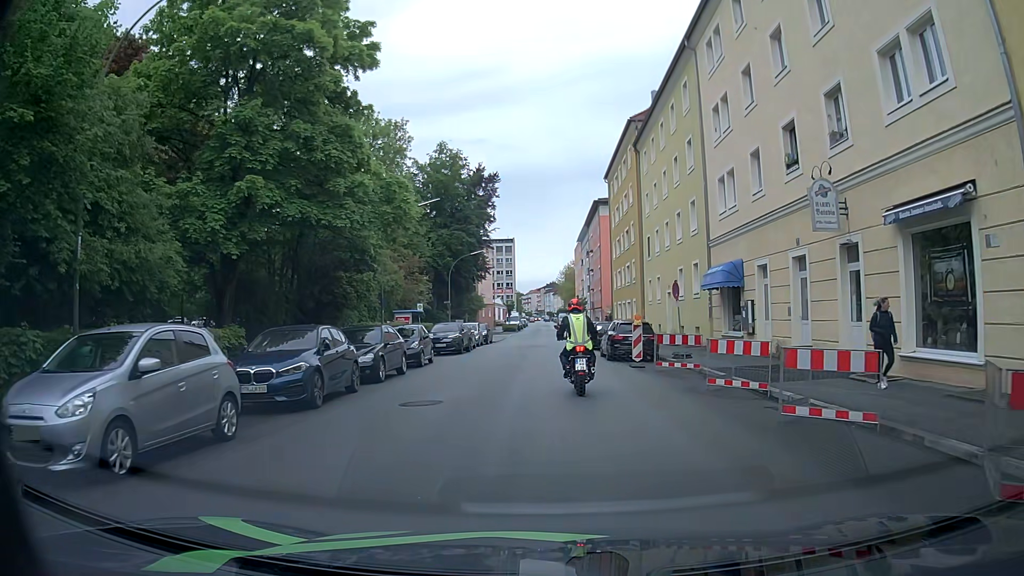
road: tertiary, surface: asphalt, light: Day
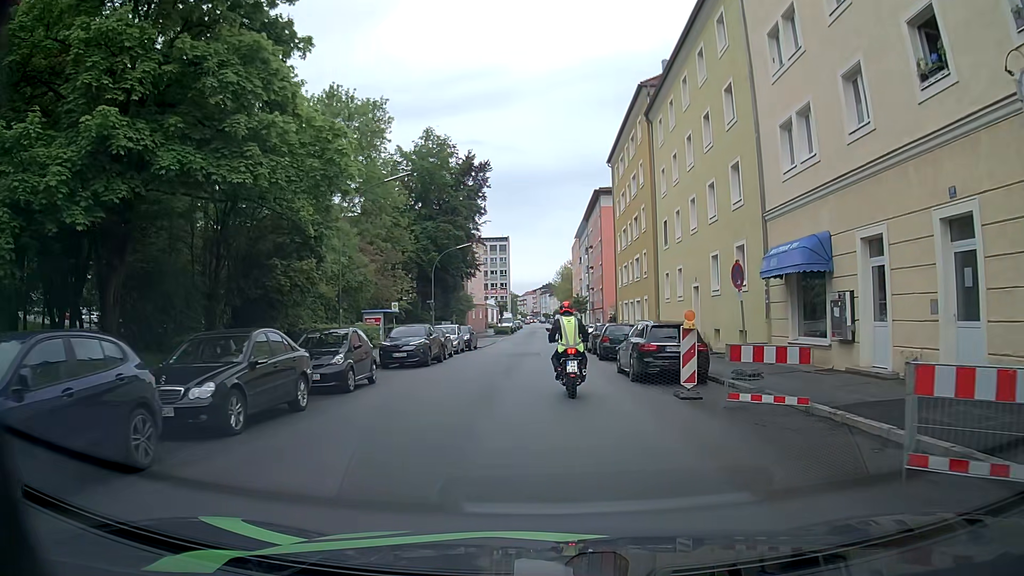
(+0.1, +8.0) m; +1°
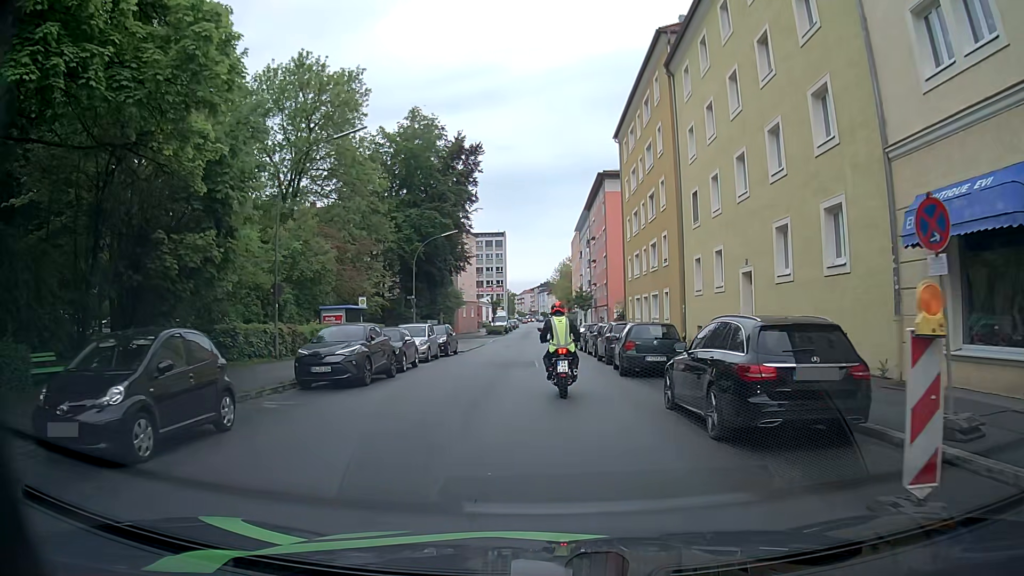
(0.0, +8.2) m; +2°
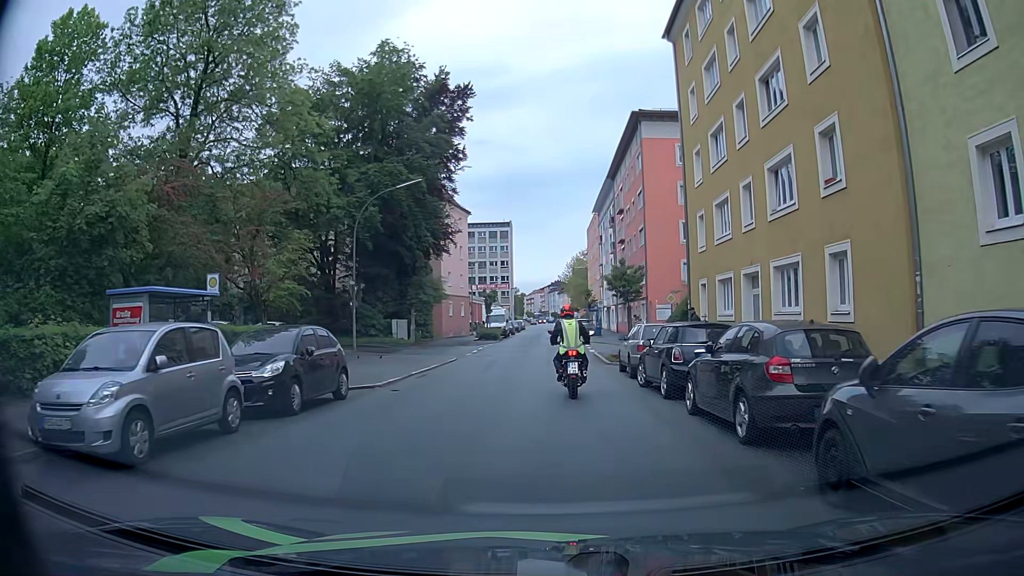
(-0.8, +20.2) m; -2°
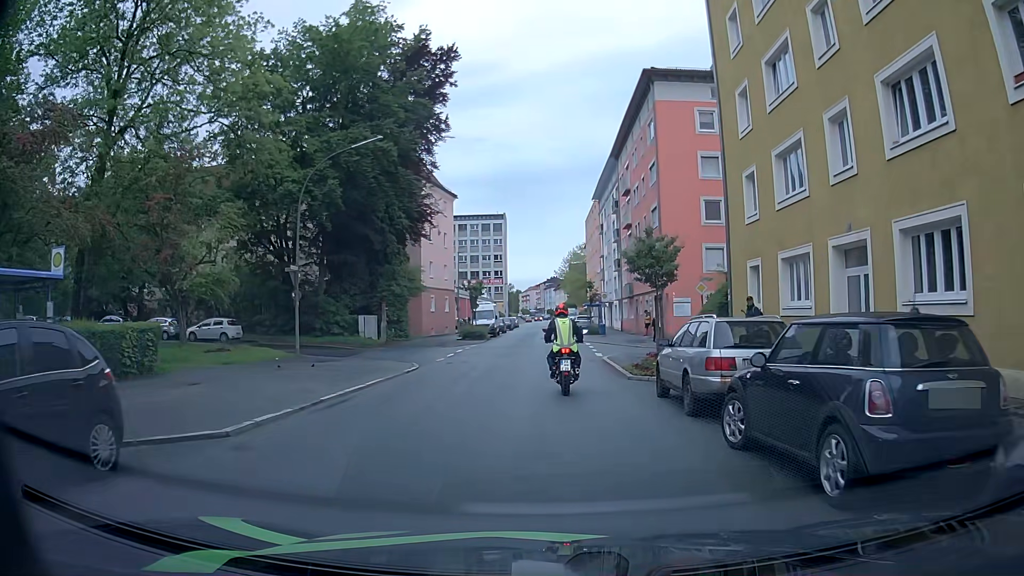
(-0.1, +7.9) m; 0°
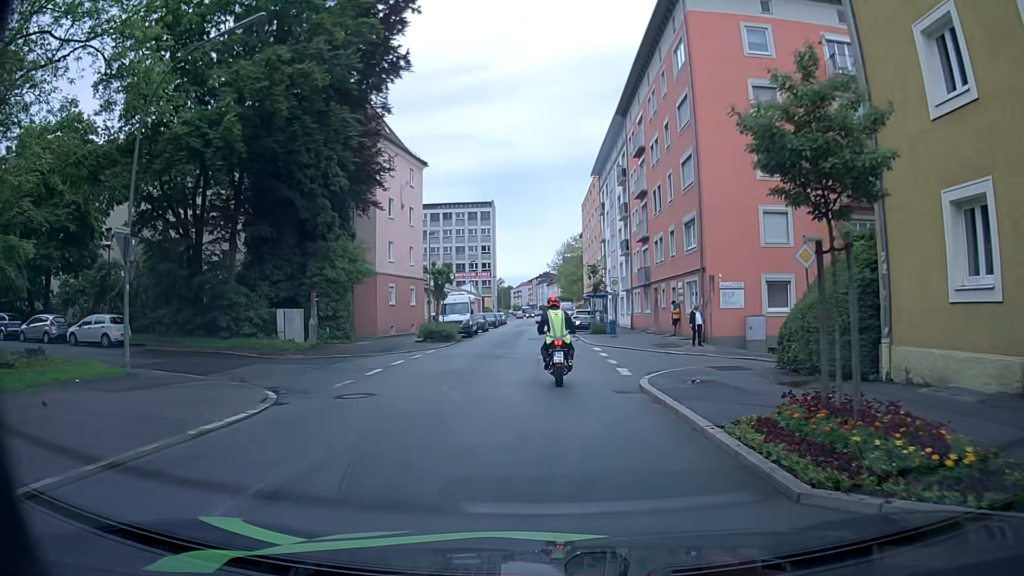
(-0.2, +12.1) m; 0°
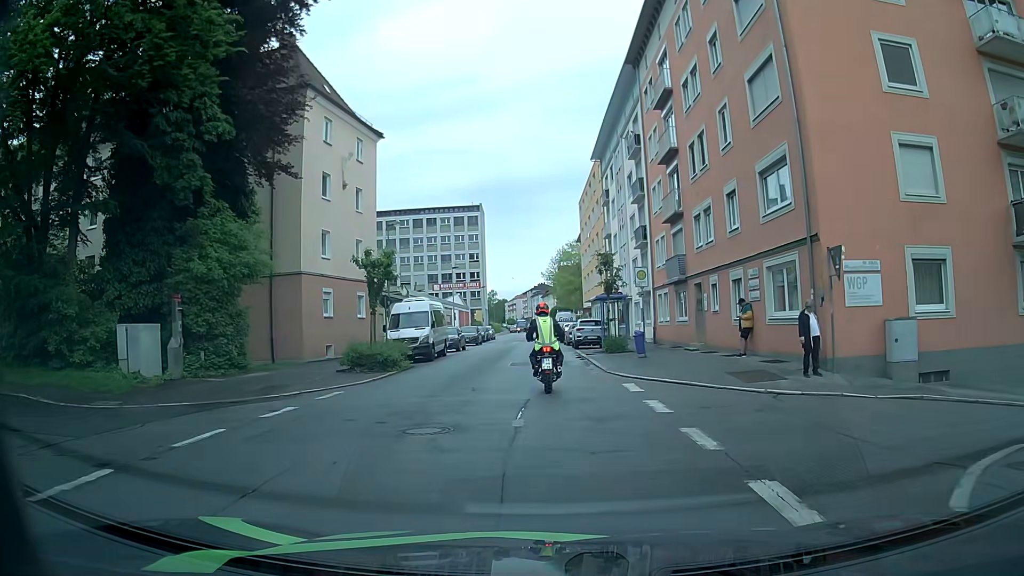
(+0.1, +12.2) m; +2°
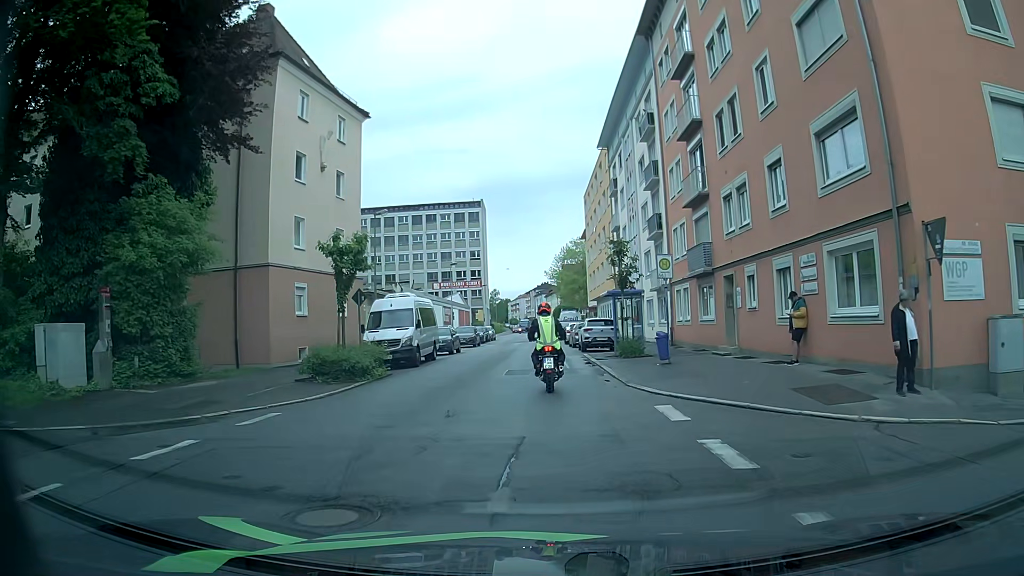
(-0.1, +4.1) m; -1°
(0, +10) (0, +20) (-1, +30) (-1, +40) (-1, +50) (-1, +60) (-2, +70) (-2, +80) (-2, +90) (-2, +100) m
